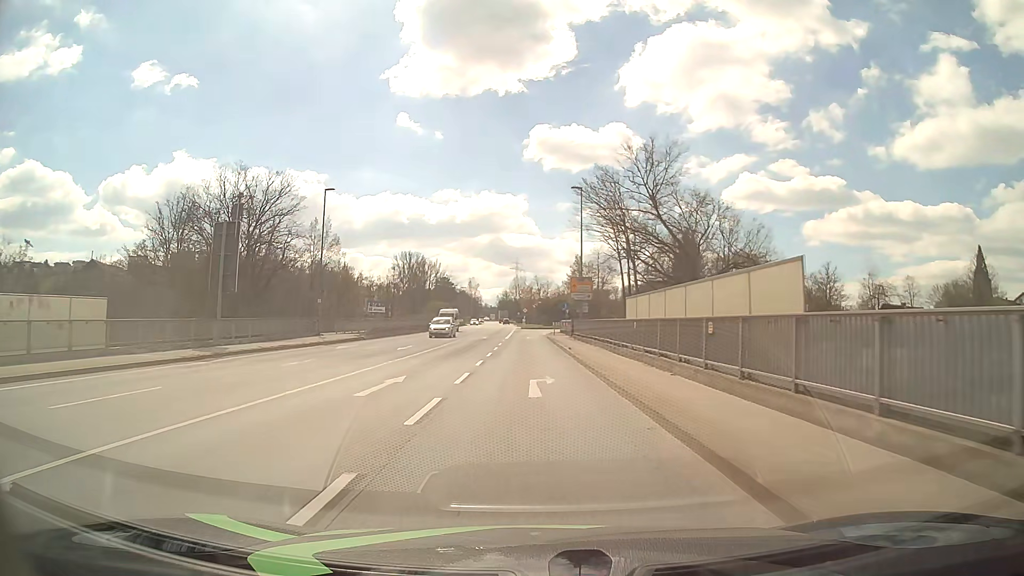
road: primary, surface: asphalt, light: Day
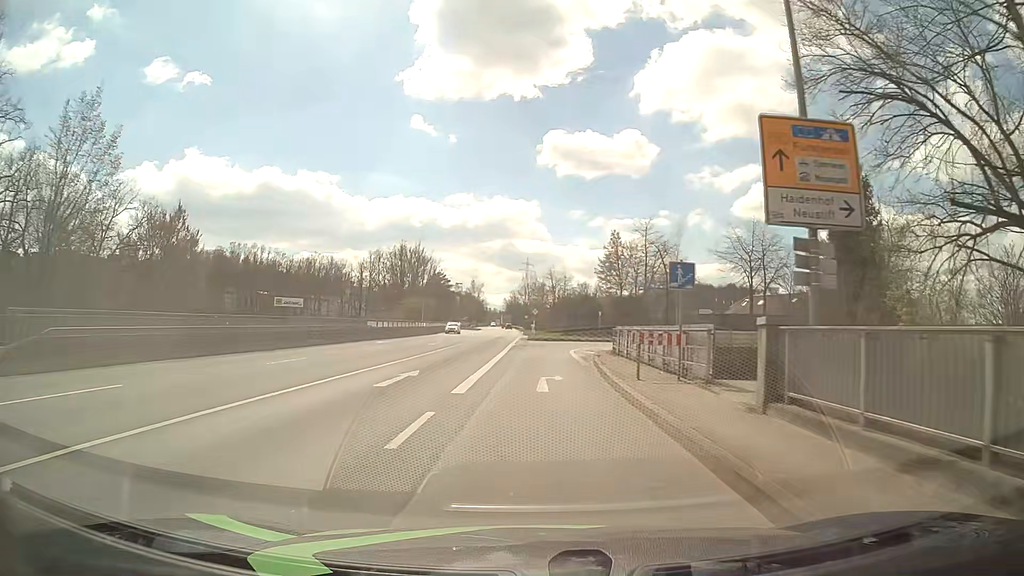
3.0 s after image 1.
(-0.4, +37.6) m; -1°
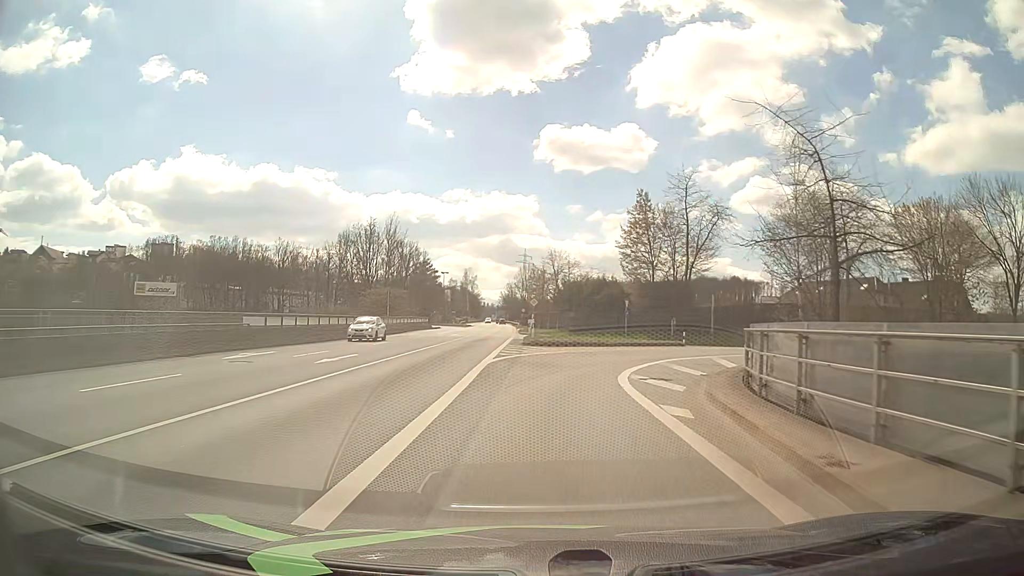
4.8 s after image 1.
(+0.1, +21.0) m; 0°
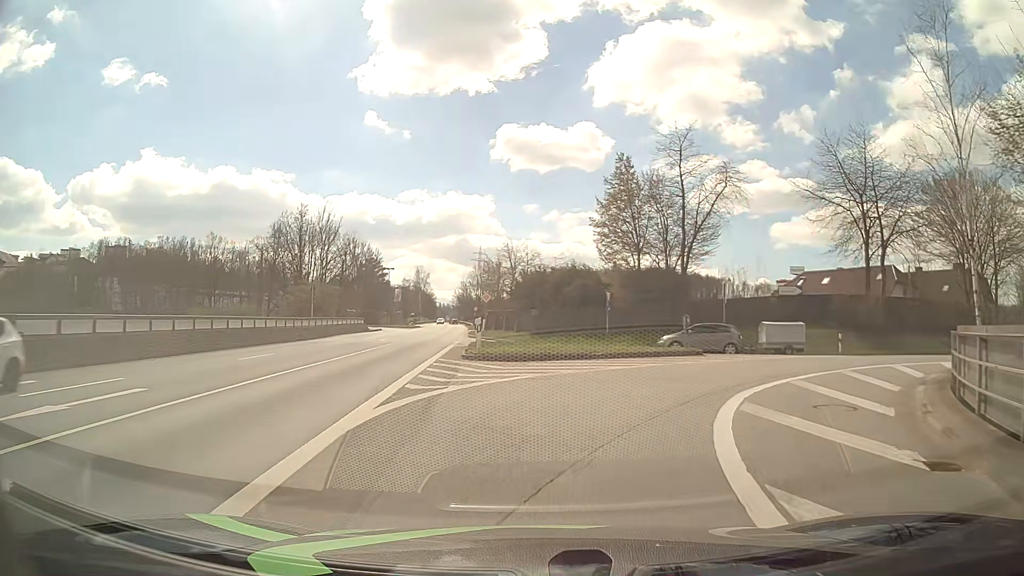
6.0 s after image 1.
(+0.3, +12.1) m; +4°
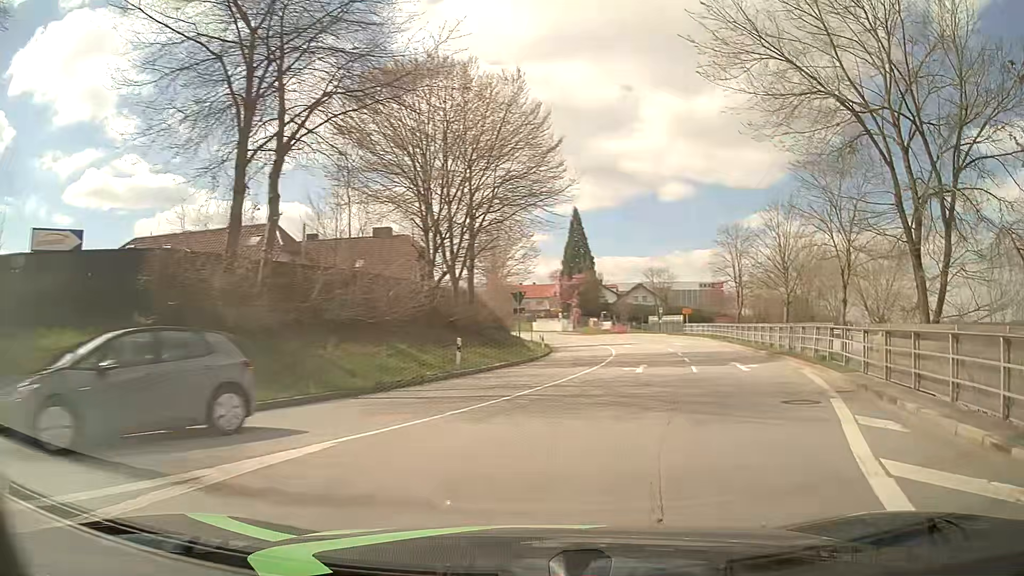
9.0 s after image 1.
(+10.6, +22.5) m; +56°
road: primary_link
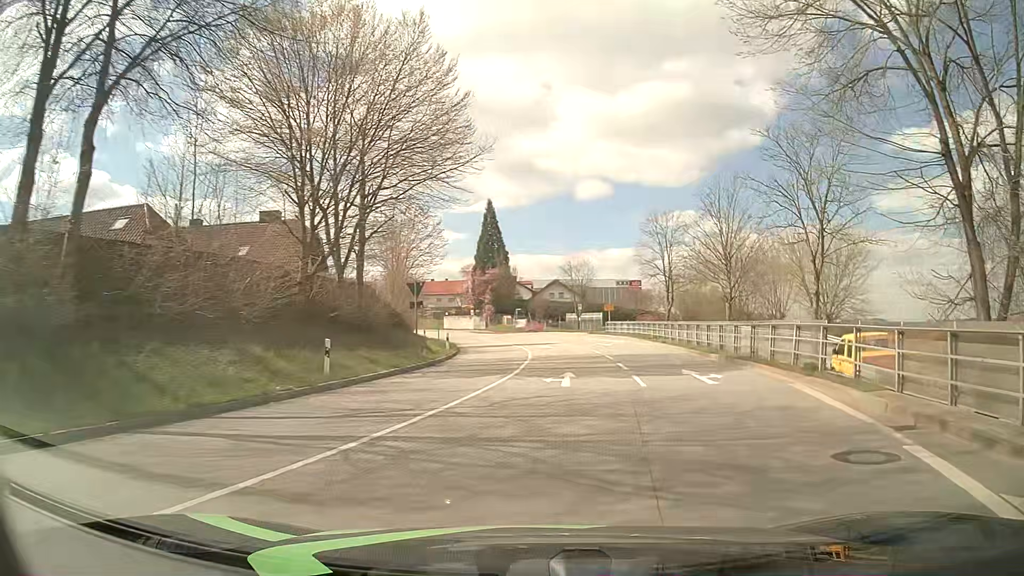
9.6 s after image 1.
(+0.4, +5.7) m; +6°
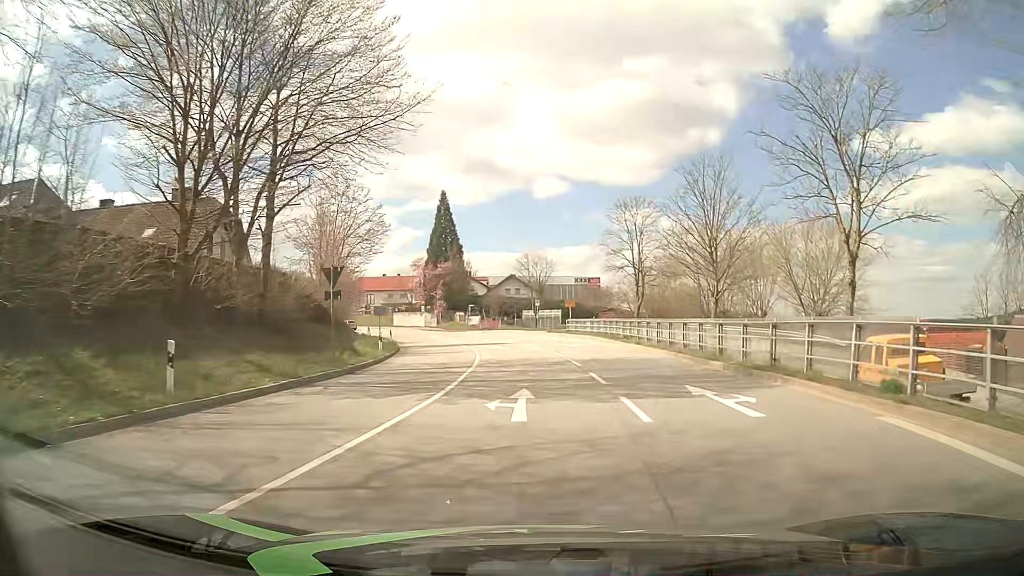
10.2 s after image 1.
(+0.3, +6.1) m; +4°
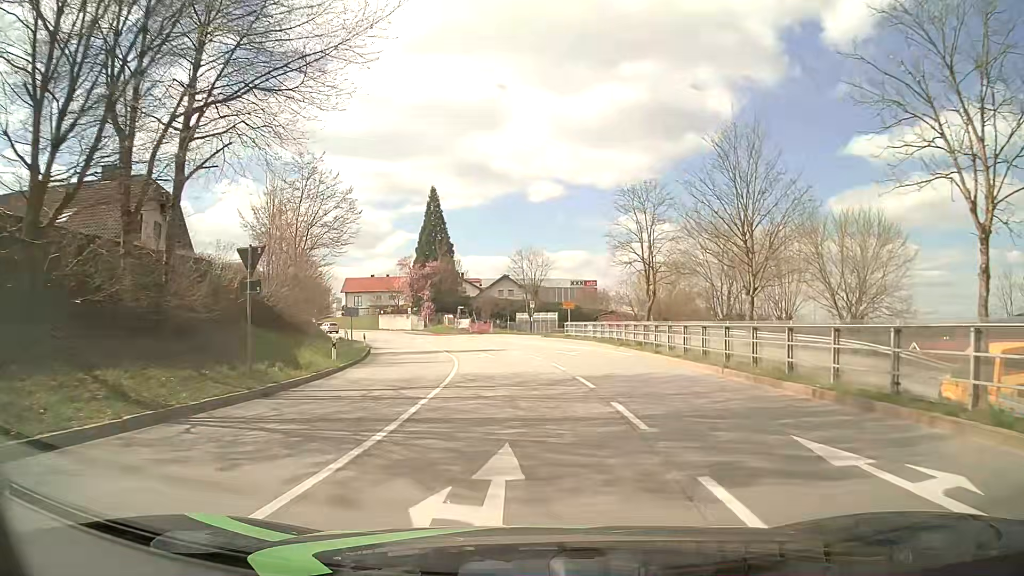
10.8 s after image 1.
(0.0, +6.5) m; 0°
(0, +10) (-1, +20) (-2, +30) (-3, +40) (-6, +49) (-9, +59) (-14, +68) (-19, +76) (-24, +85) (-31, +93) m
